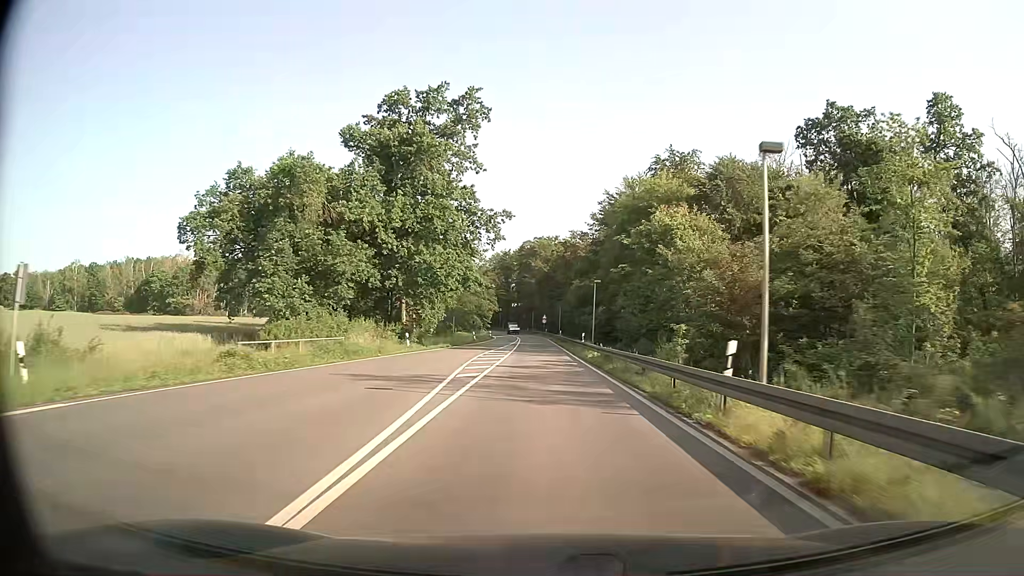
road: primary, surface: asphalt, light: Day
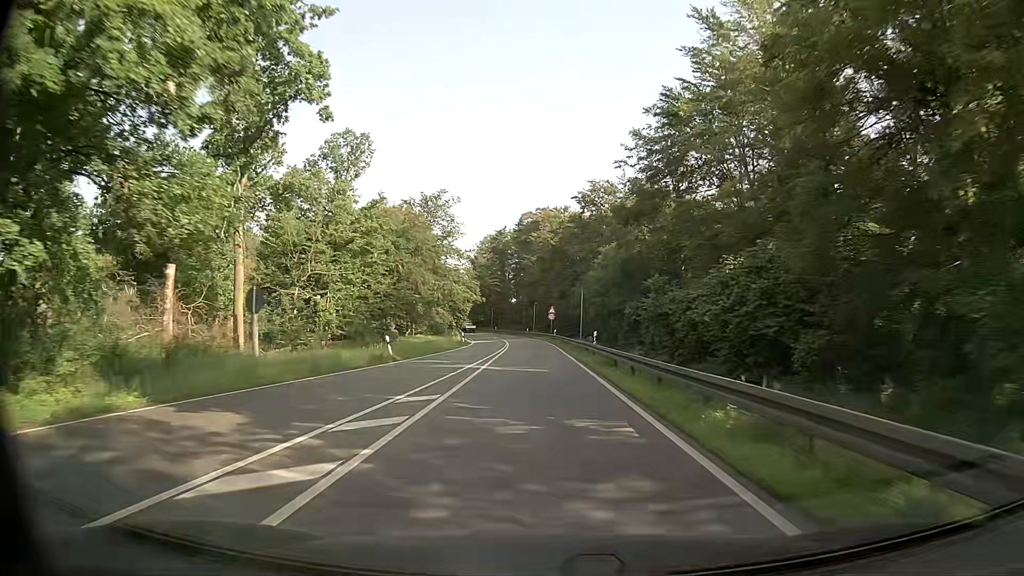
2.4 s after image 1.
(-0.4, +44.5) m; 0°
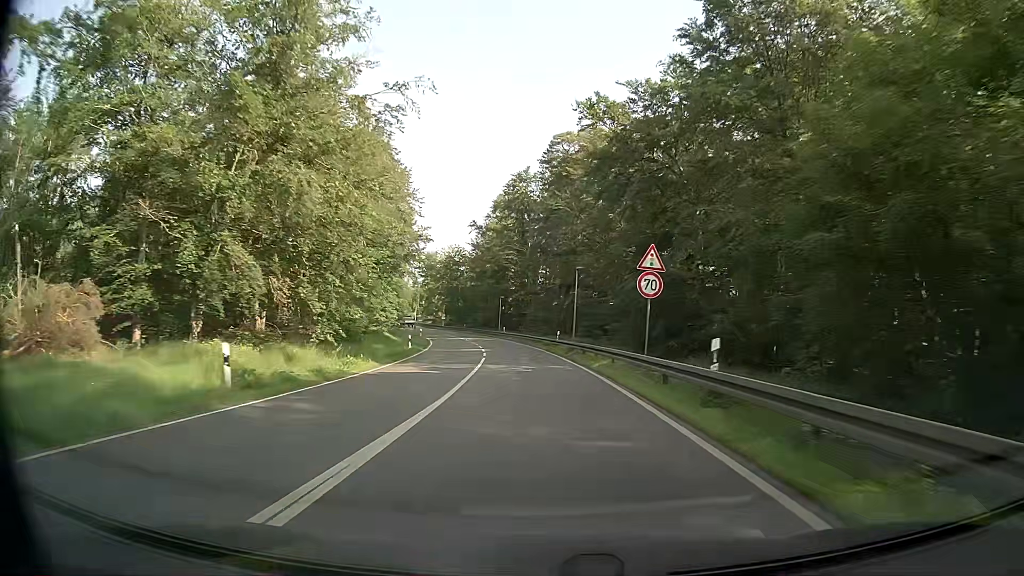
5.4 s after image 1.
(-1.5, +55.8) m; -3°
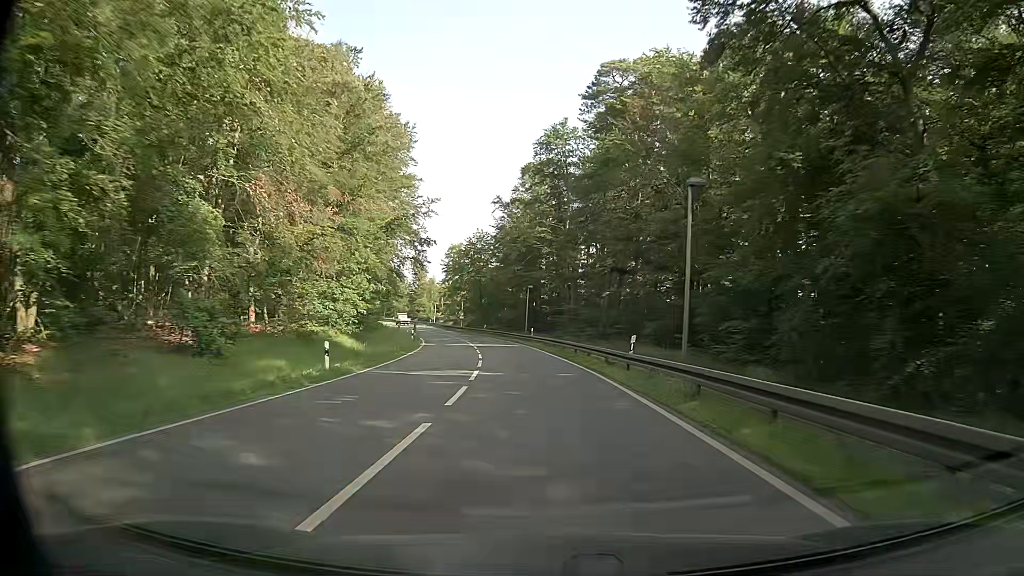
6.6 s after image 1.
(-0.5, +22.3) m; -3°
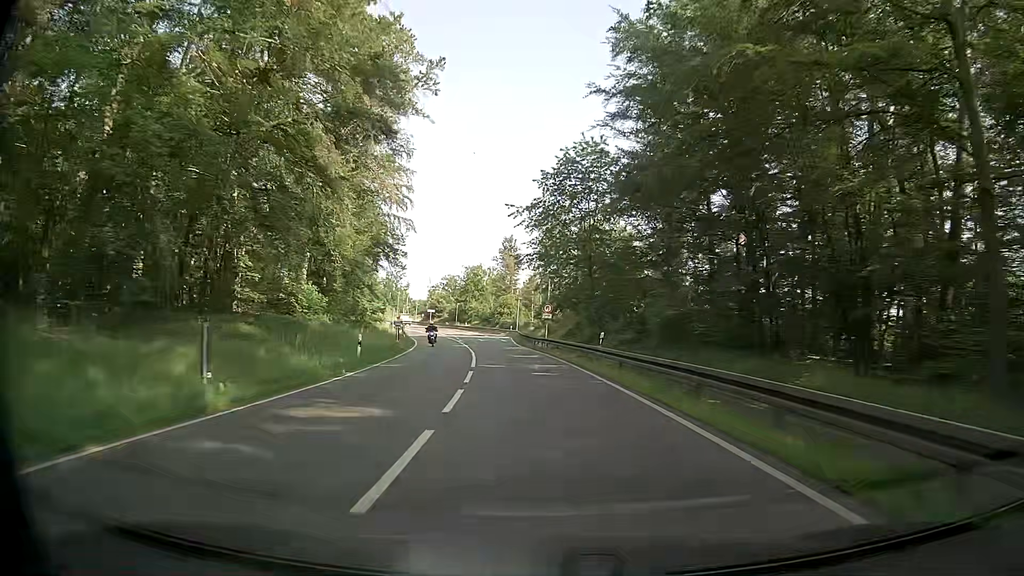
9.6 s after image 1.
(-4.6, +55.4) m; -10°
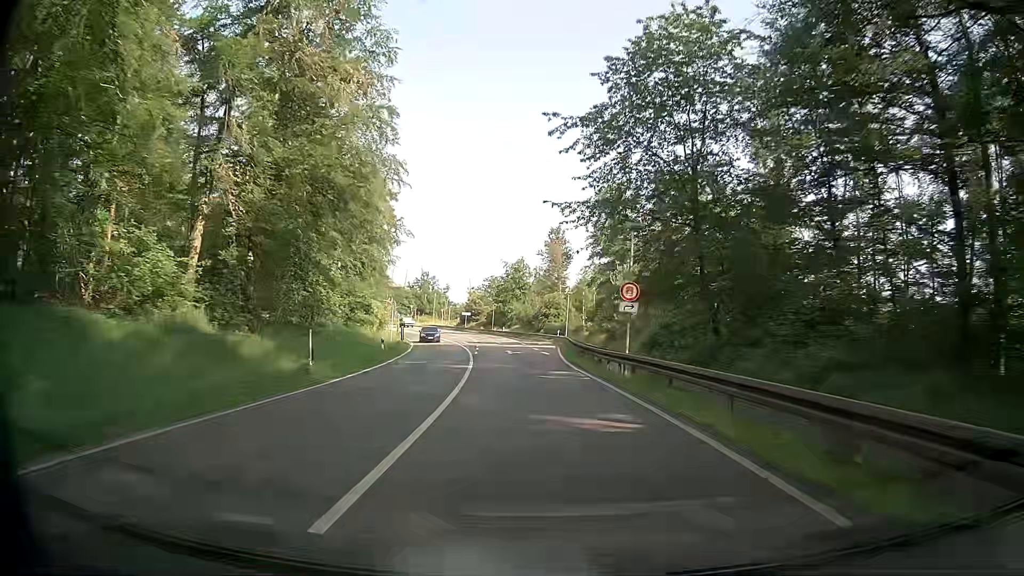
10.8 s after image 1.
(-0.6, +22.1) m; -4°
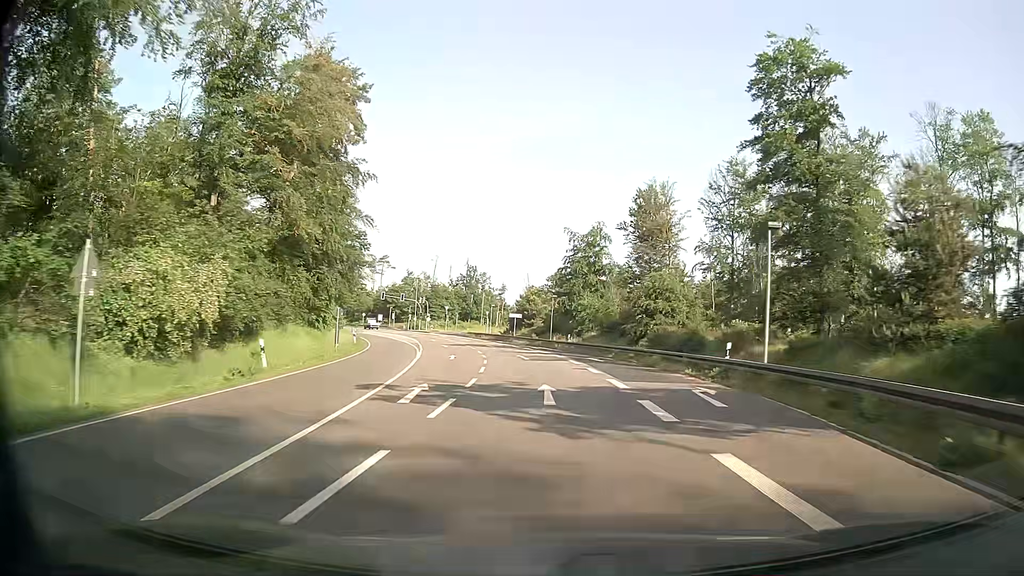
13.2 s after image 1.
(-2.1, +43.9) m; -5°
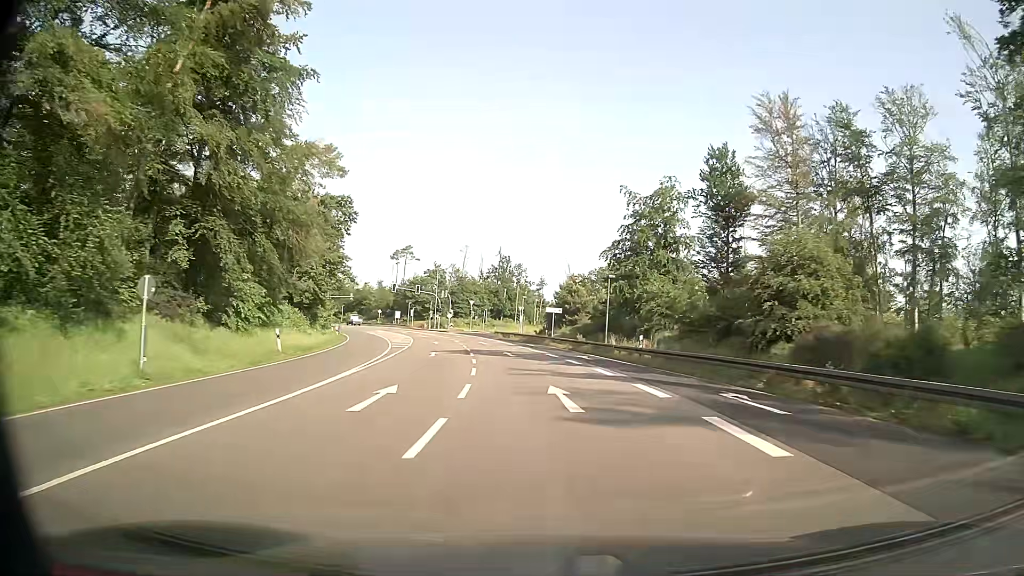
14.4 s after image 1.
(-0.7, +21.8) m; -3°
(0, +10) (-1, +20) (-2, +30) (-3, +40) (-5, +50) (-7, +59) (-9, +69) (-12, +79) (-15, +88) (-19, +98) m
